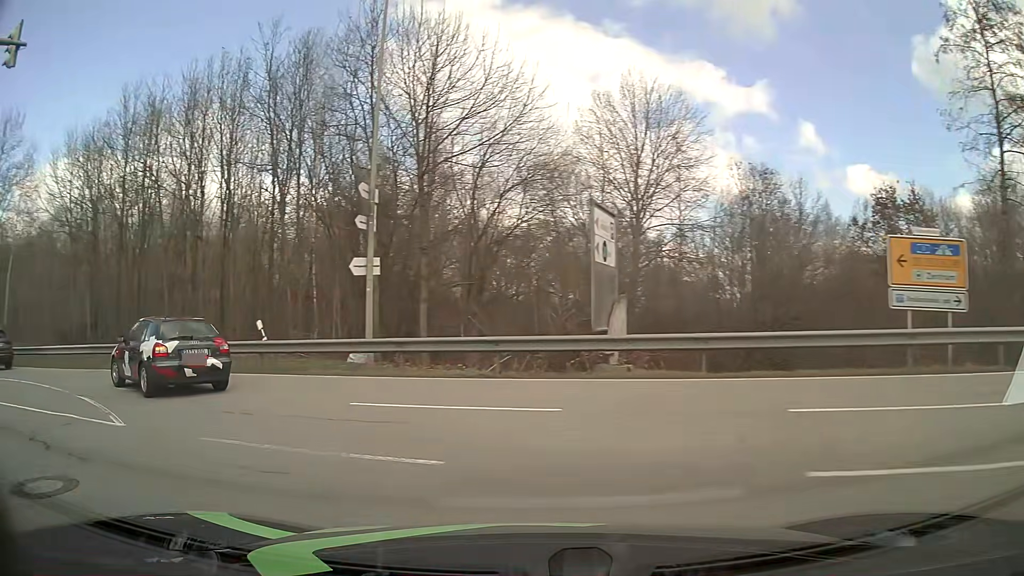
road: residential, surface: asphalt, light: Day
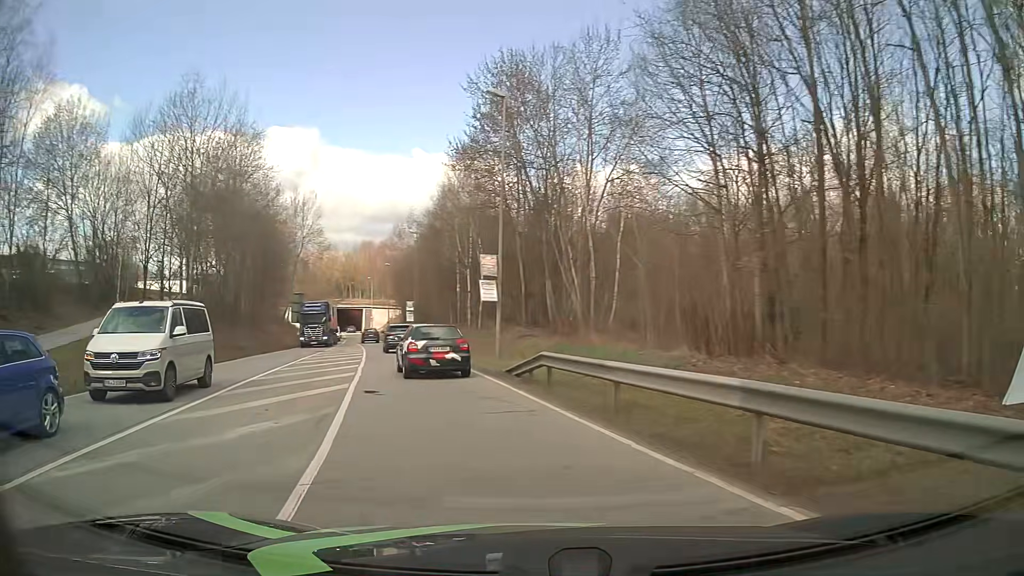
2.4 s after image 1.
(-8.2, +14.1) m; -57°
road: secondary
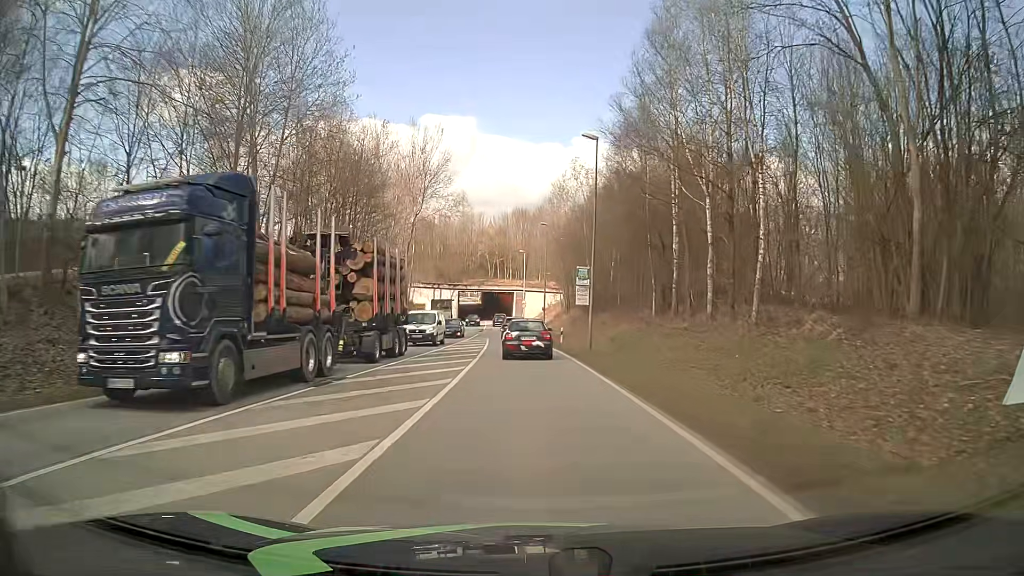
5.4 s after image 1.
(-5.6, +29.3) m; -14°
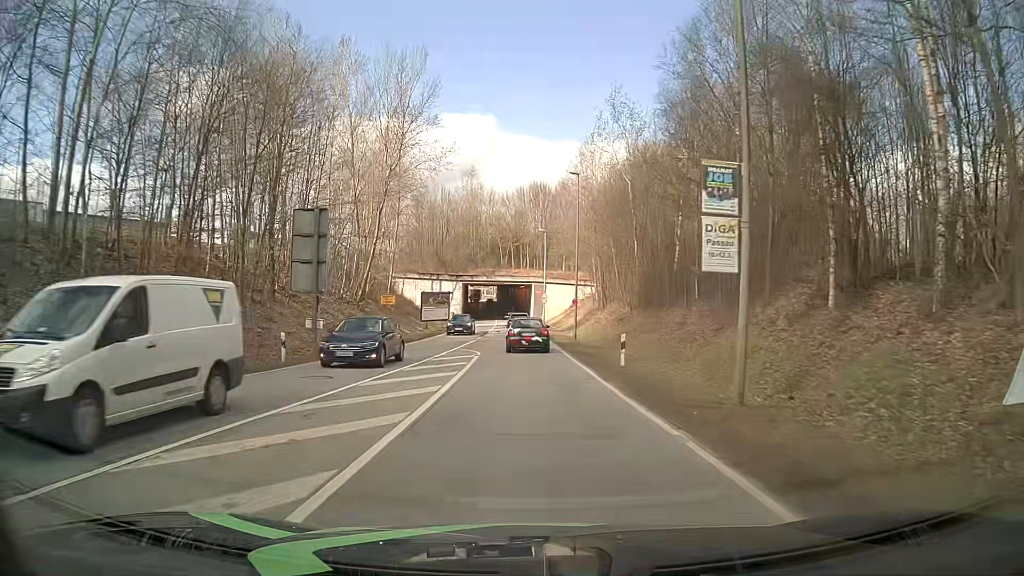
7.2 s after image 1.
(-0.3, +21.6) m; -1°
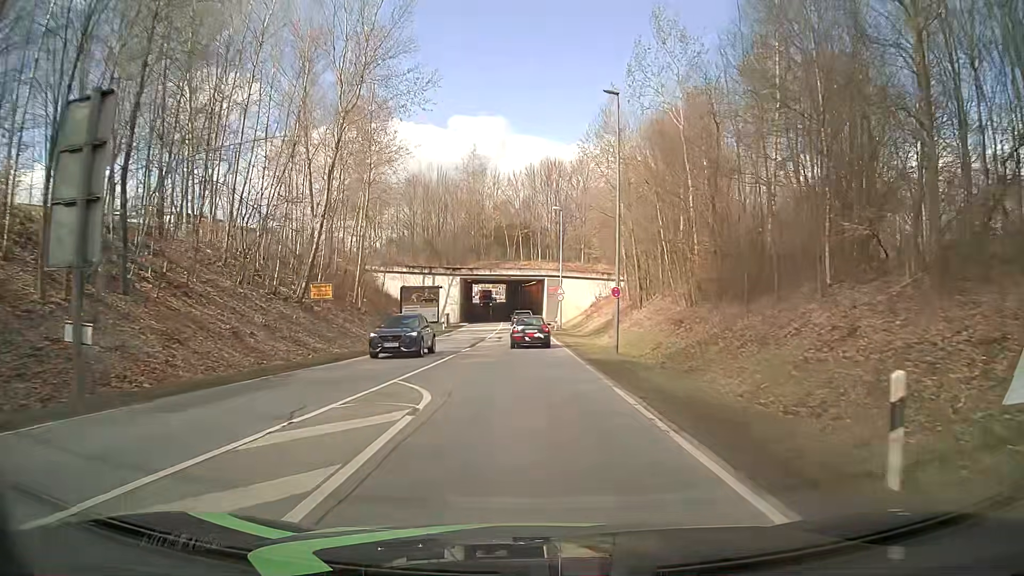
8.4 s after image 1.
(-0.2, +15.4) m; -2°
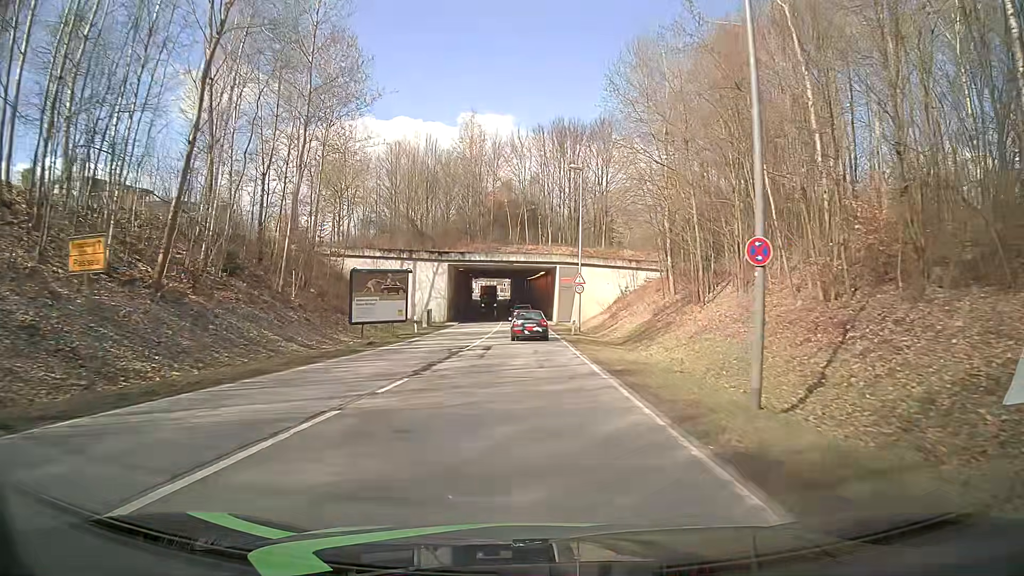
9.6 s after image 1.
(0.0, +15.7) m; -1°
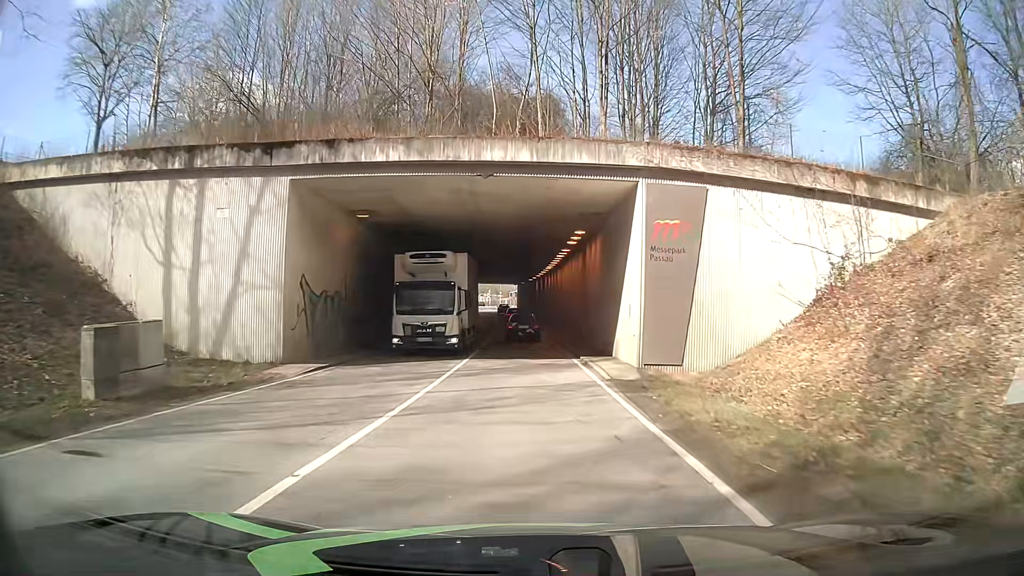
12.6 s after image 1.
(+0.3, +39.3) m; 0°
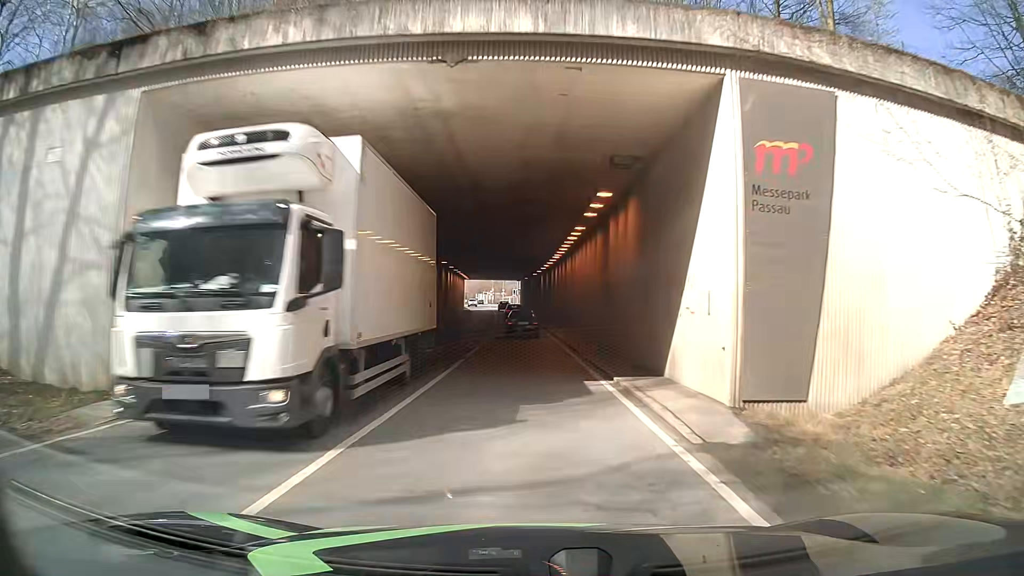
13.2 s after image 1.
(0.0, +7.9) m; 0°
